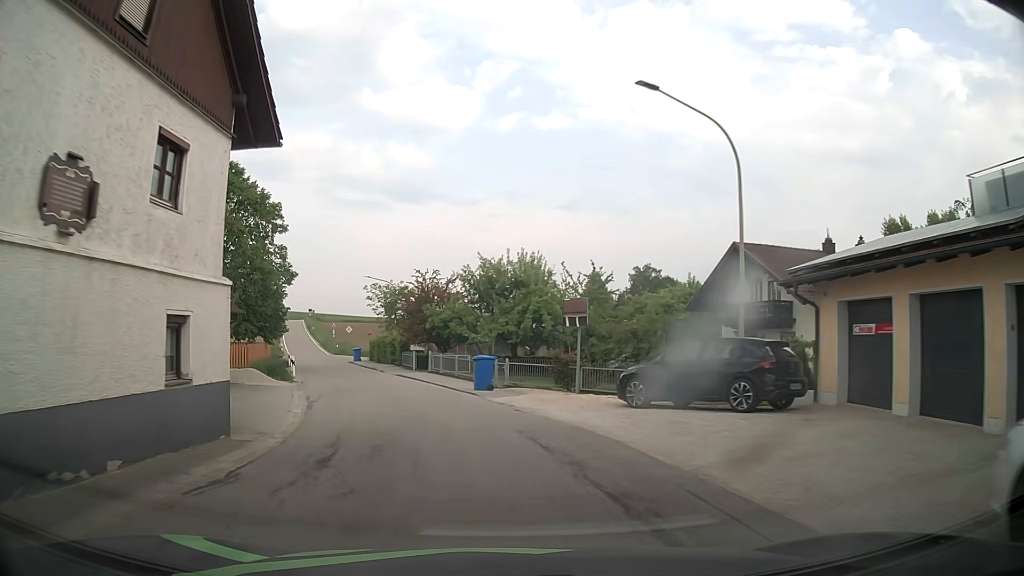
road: tertiary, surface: asphalt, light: Day
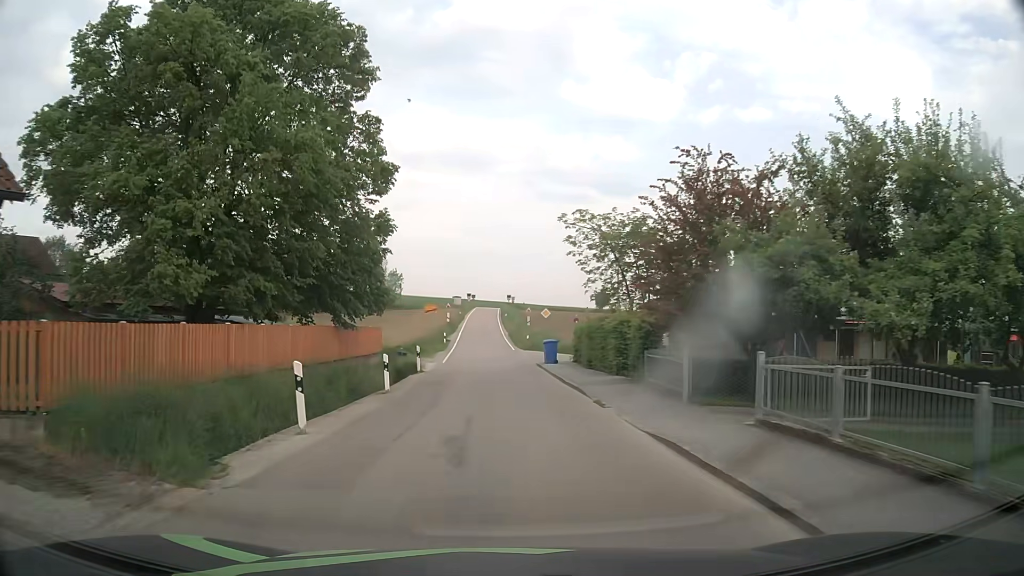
(-3.9, +23.6) m; -17°
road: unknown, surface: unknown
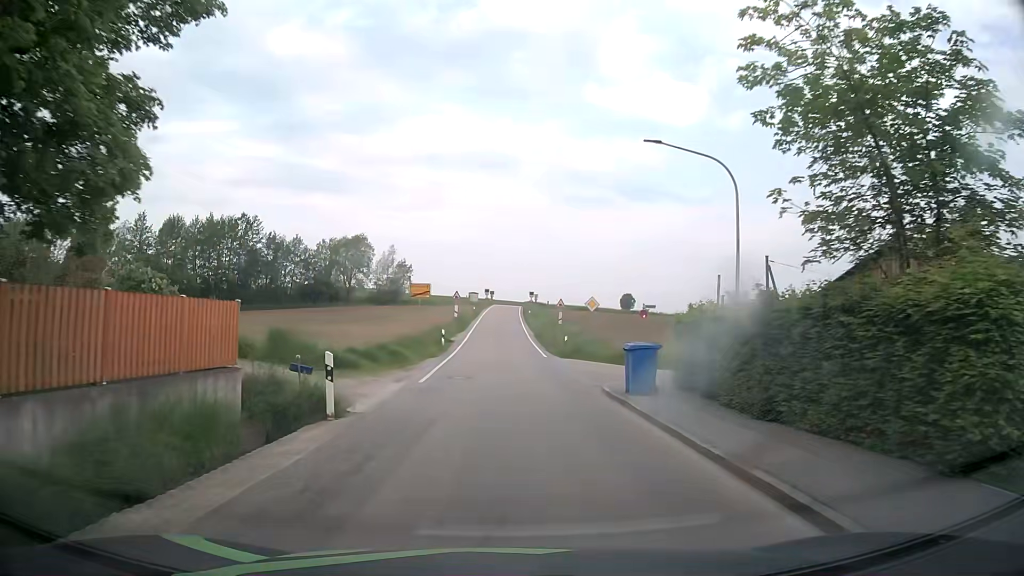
(-0.4, +16.3) m; -2°
